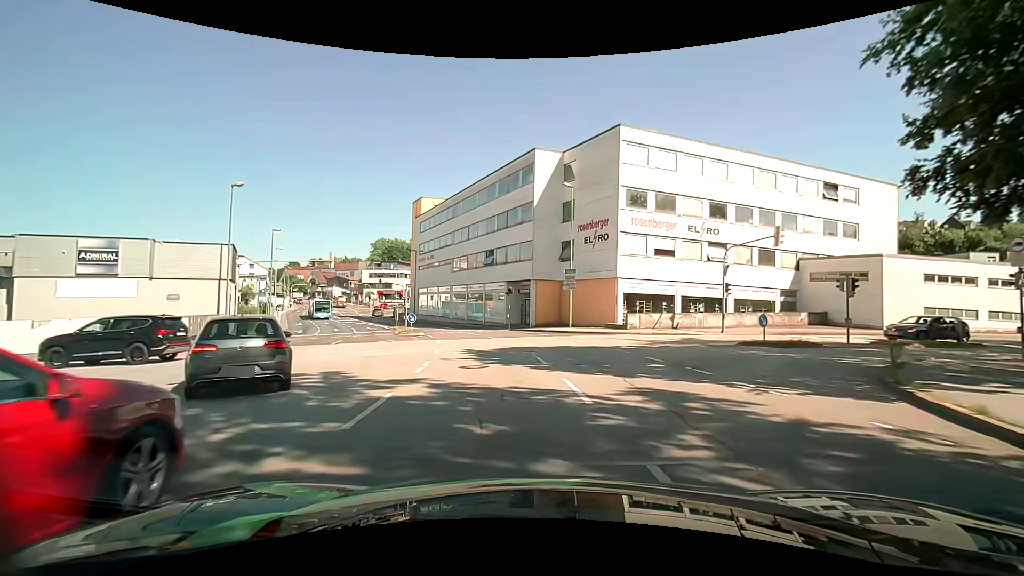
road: tertiary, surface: asphalt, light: Day
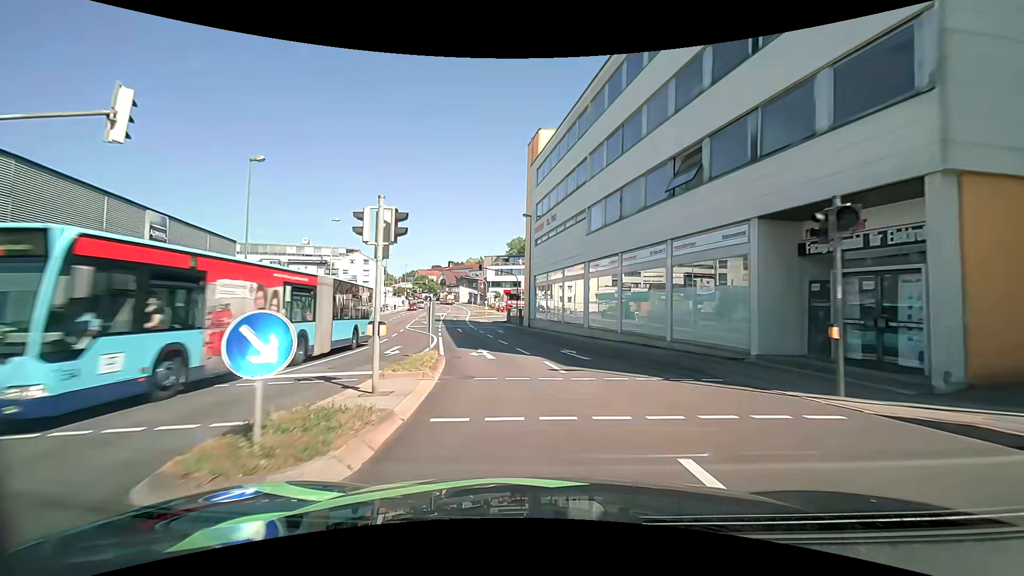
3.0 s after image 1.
(-3.8, +29.0) m; -15°
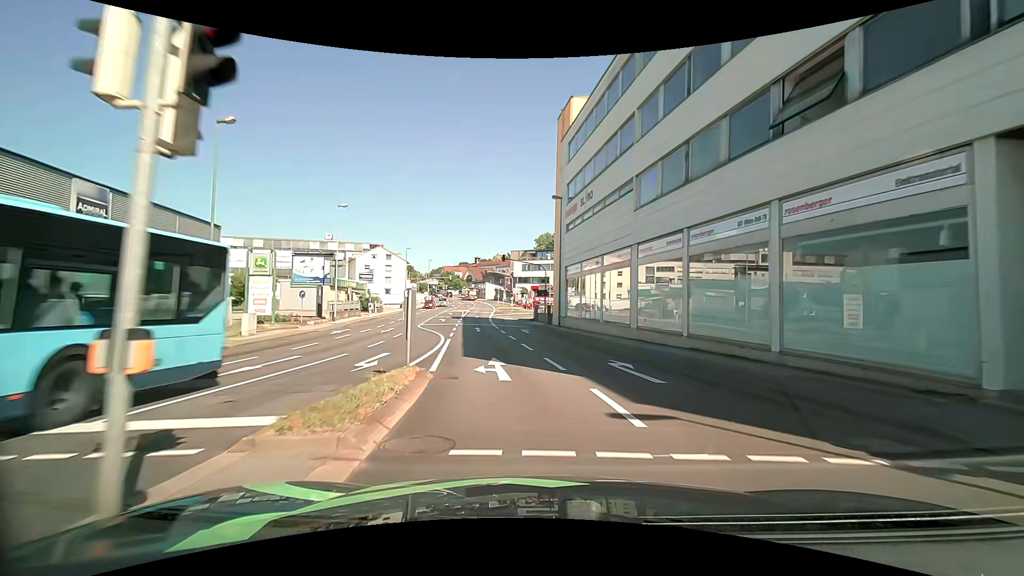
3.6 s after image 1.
(-0.2, +5.9) m; -4°
